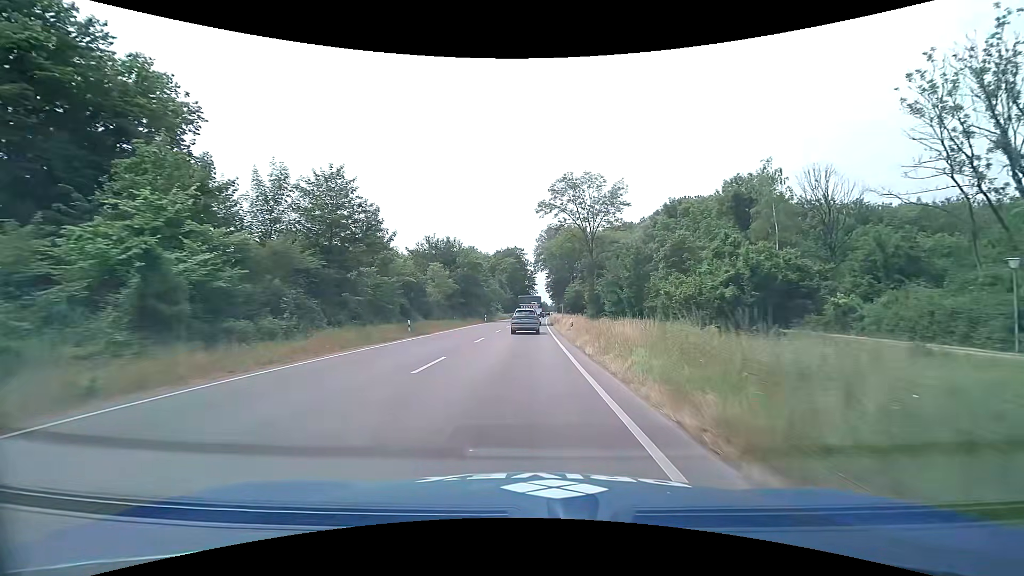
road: primary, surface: asphalt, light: Day
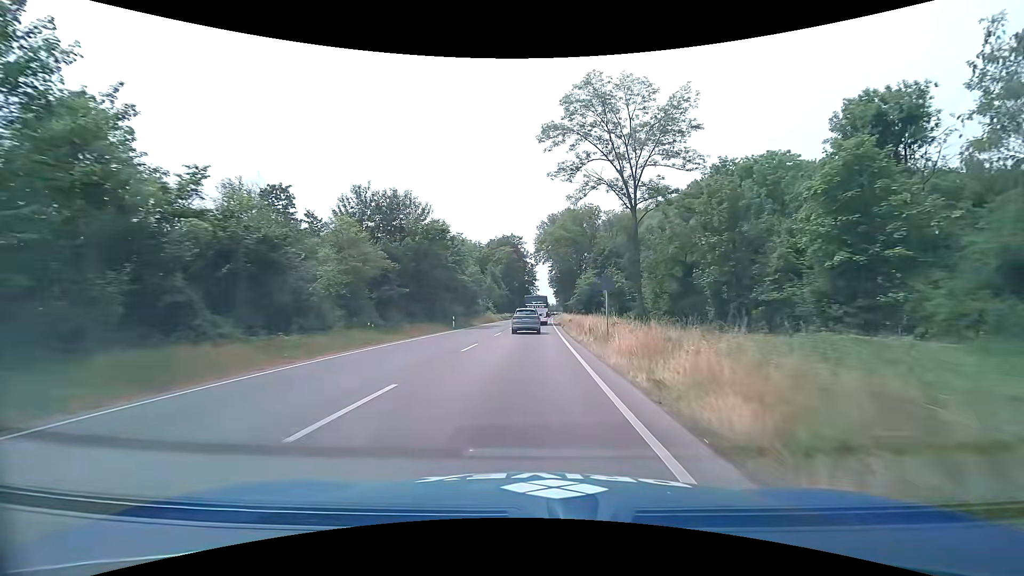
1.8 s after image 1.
(+0.1, +29.9) m; 0°
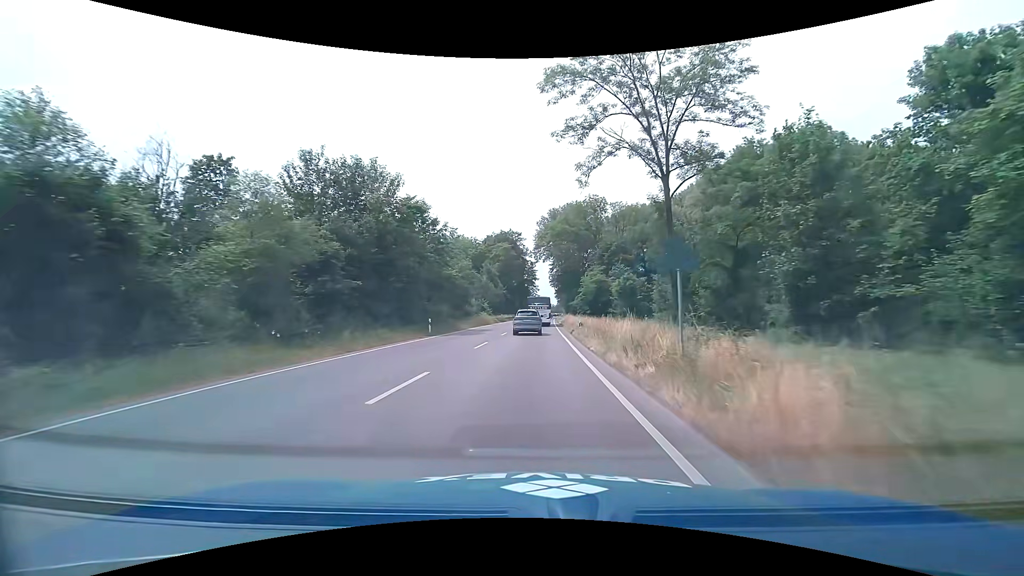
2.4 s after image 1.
(0.0, +10.0) m; 0°
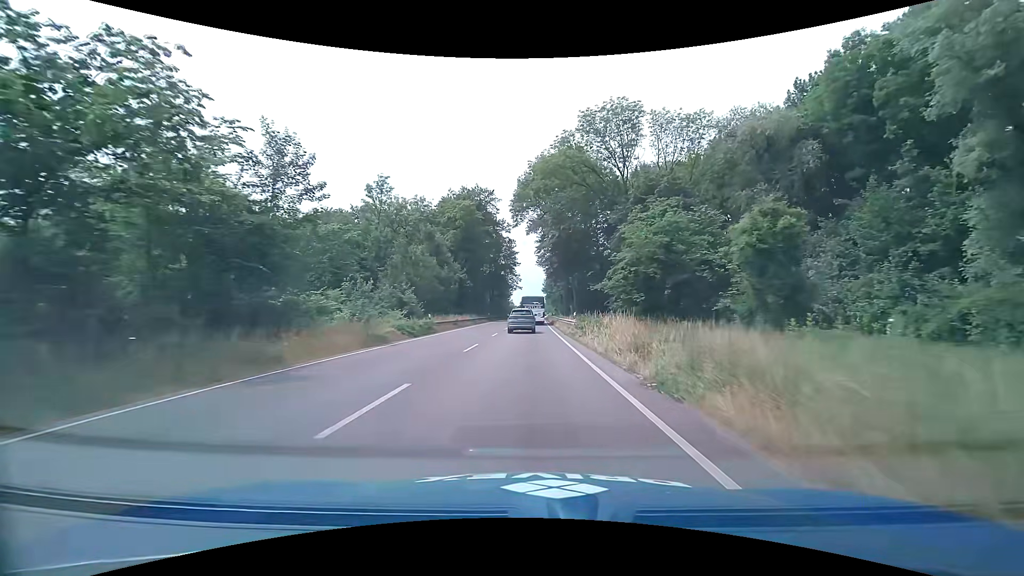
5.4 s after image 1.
(+0.7, +50.3) m; +2°
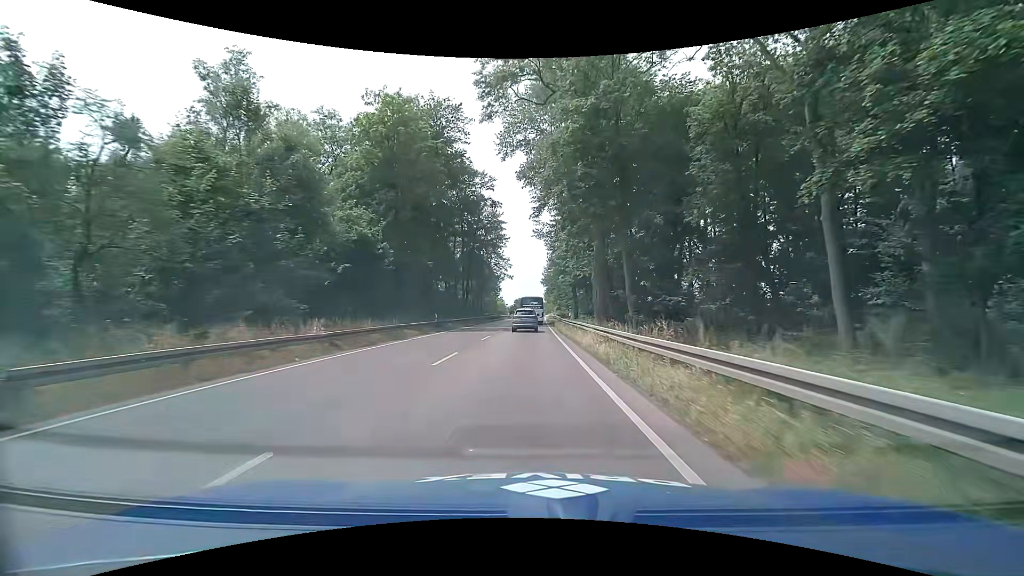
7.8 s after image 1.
(0.0, +40.5) m; 0°
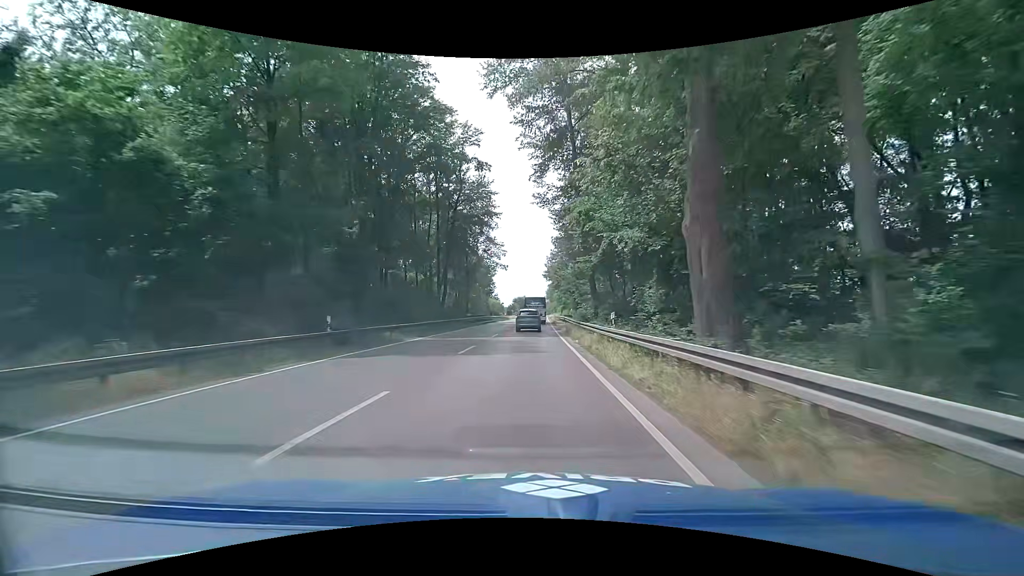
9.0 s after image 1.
(-0.1, +20.3) m; 0°
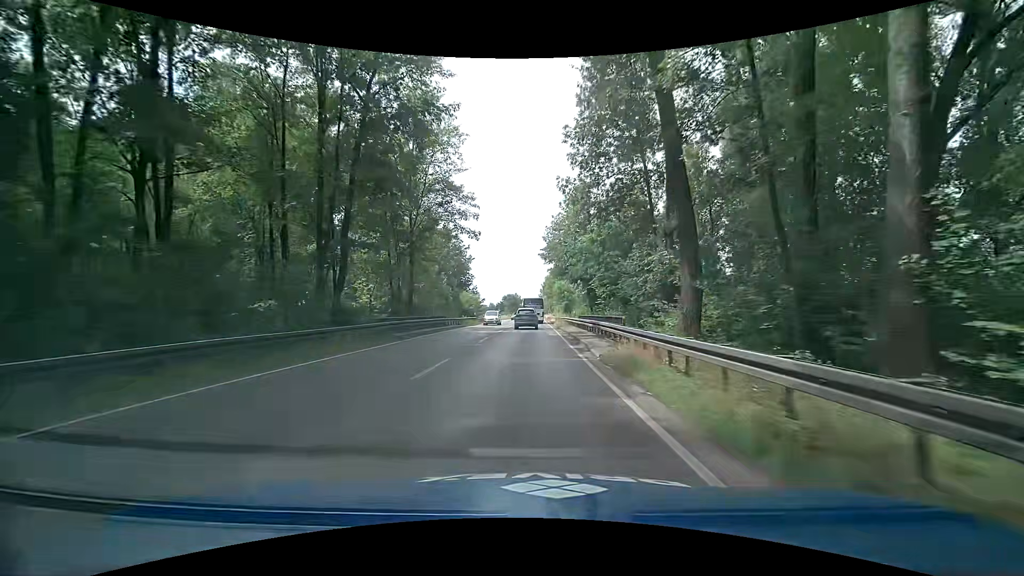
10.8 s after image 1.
(+0.1, +30.6) m; 0°
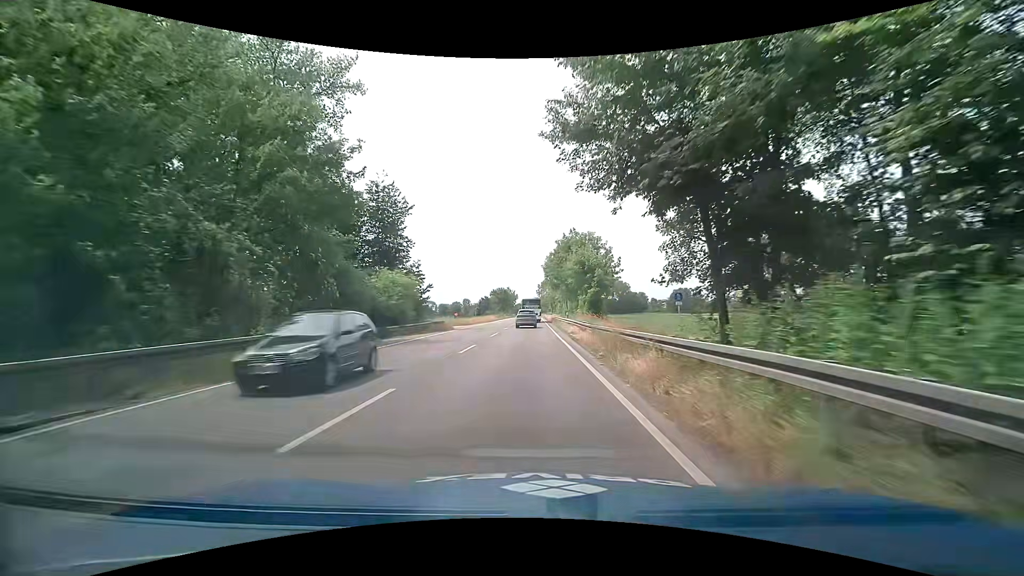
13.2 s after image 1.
(+0.6, +41.0) m; +1°
(0, +10) (0, +20) (0, +30) (0, +40) (0, +50) (0, +60) (0, +70) (0, +80) (0, +90) (0, +100) m
